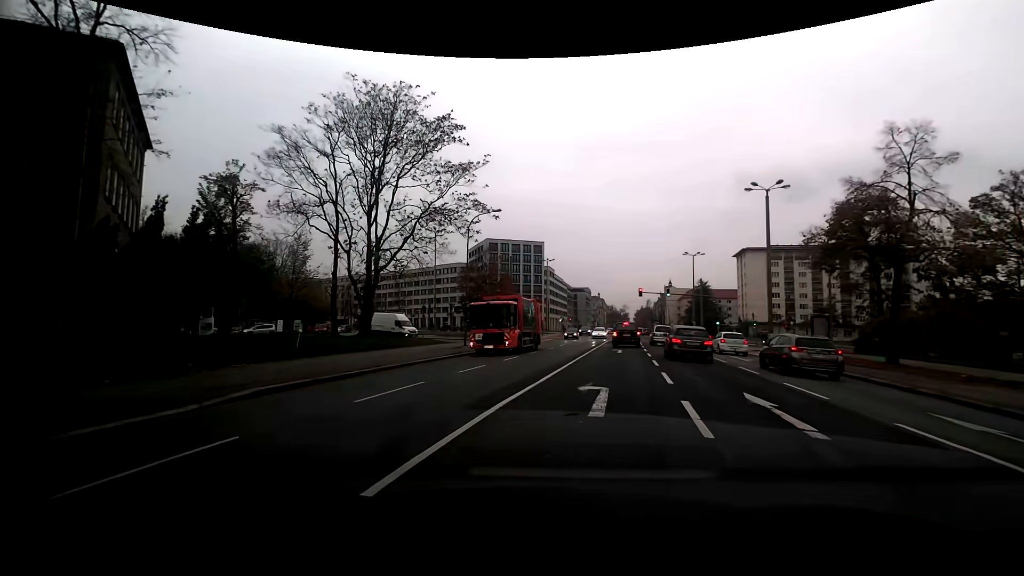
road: secondary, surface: asphalt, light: Day
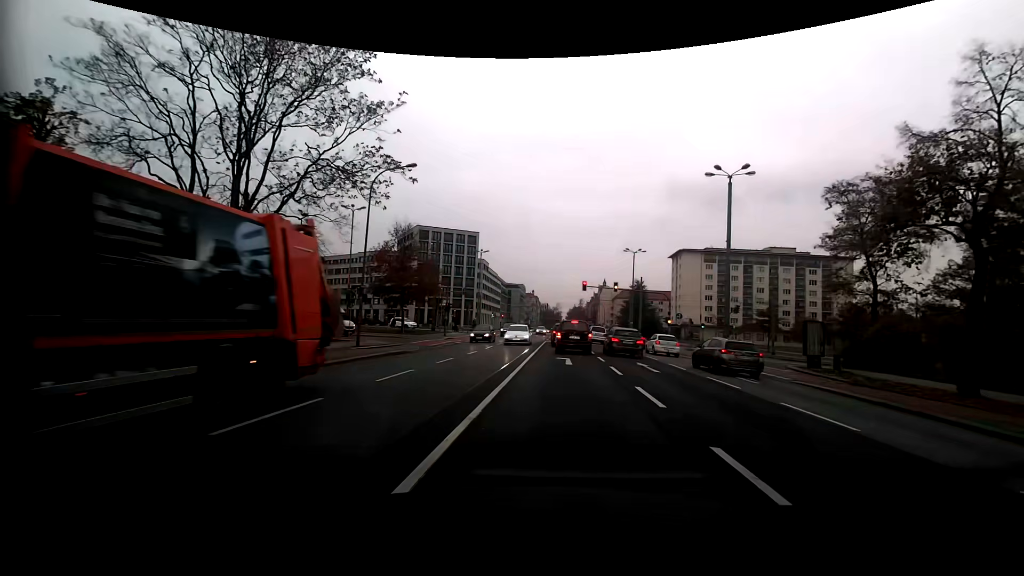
(+0.7, +9.2) m; +8°
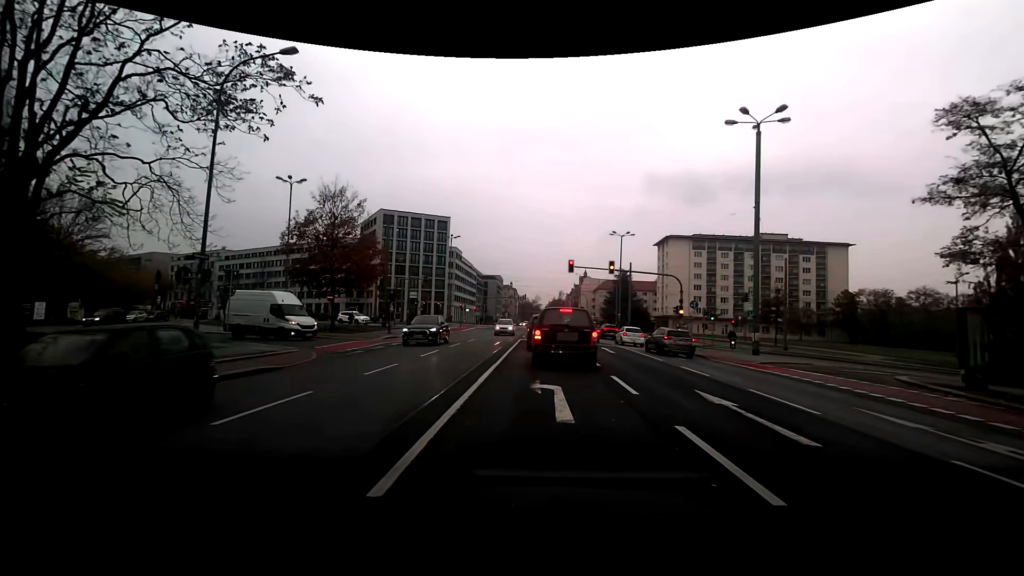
(+0.4, +11.1) m; +2°
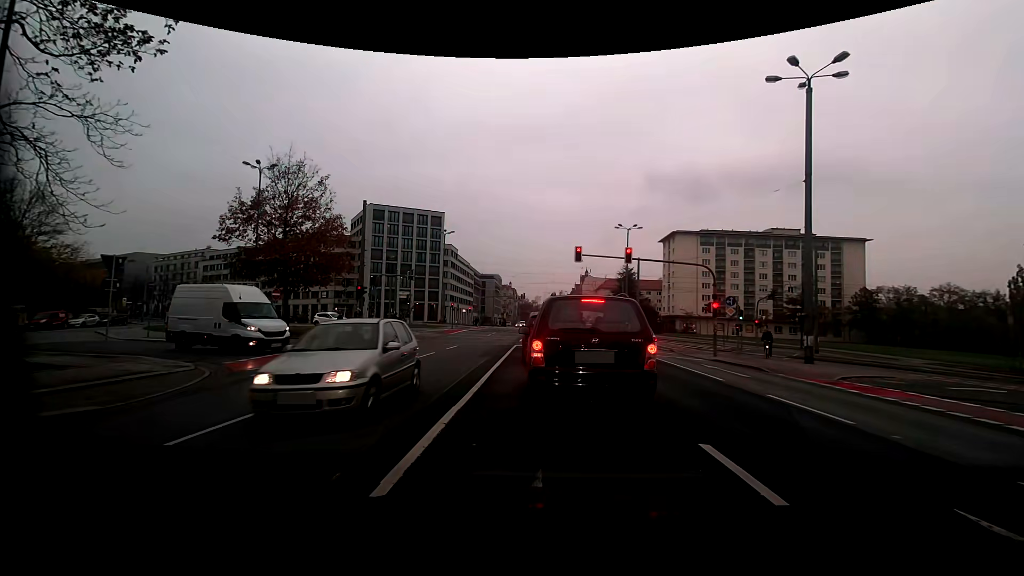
(0.0, +6.4) m; 0°
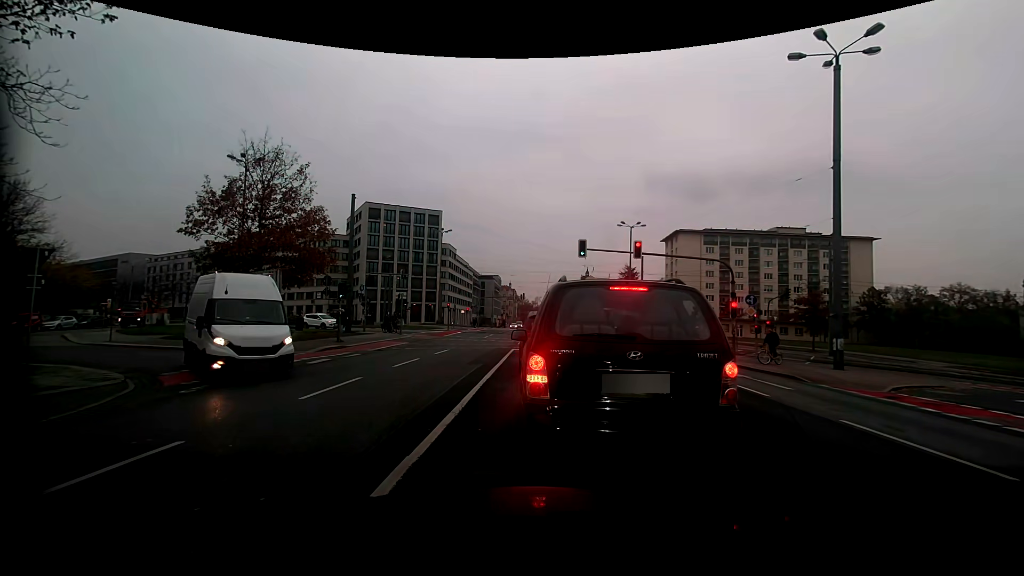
(0.0, +2.5) m; +2°
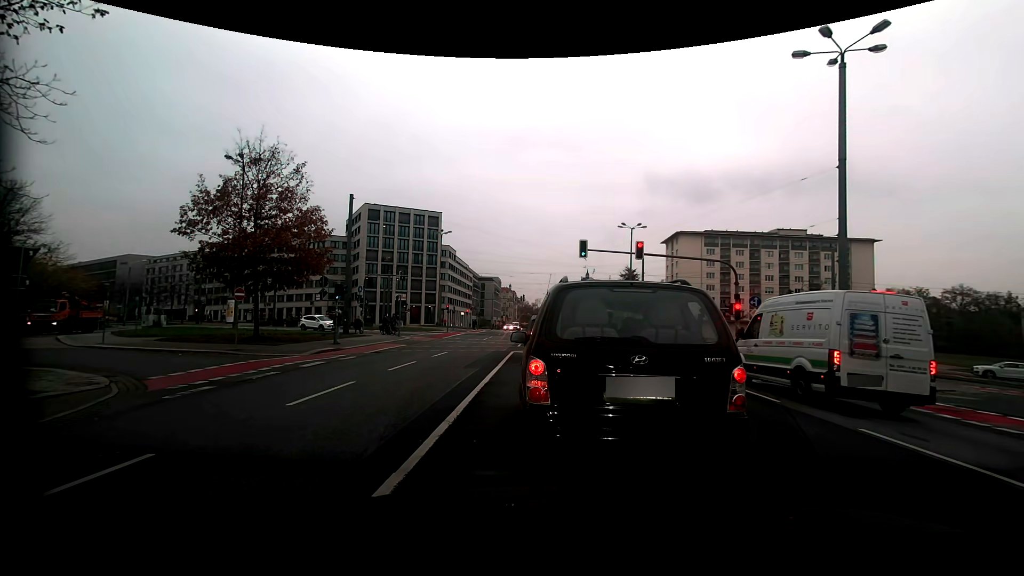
(0.0, +0.5) m; 0°
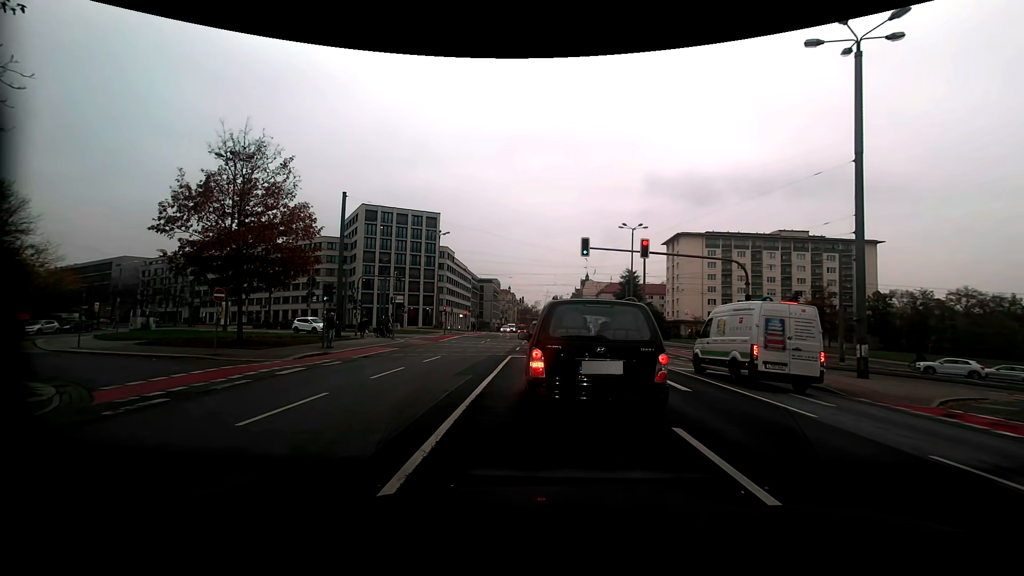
(0.0, +1.7) m; 0°
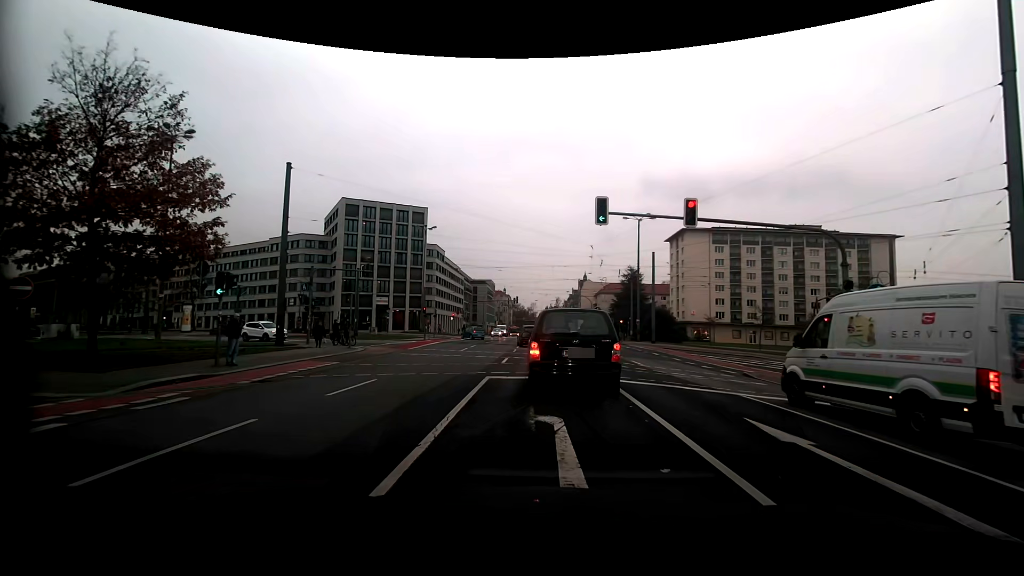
(-0.2, +9.0) m; -2°
